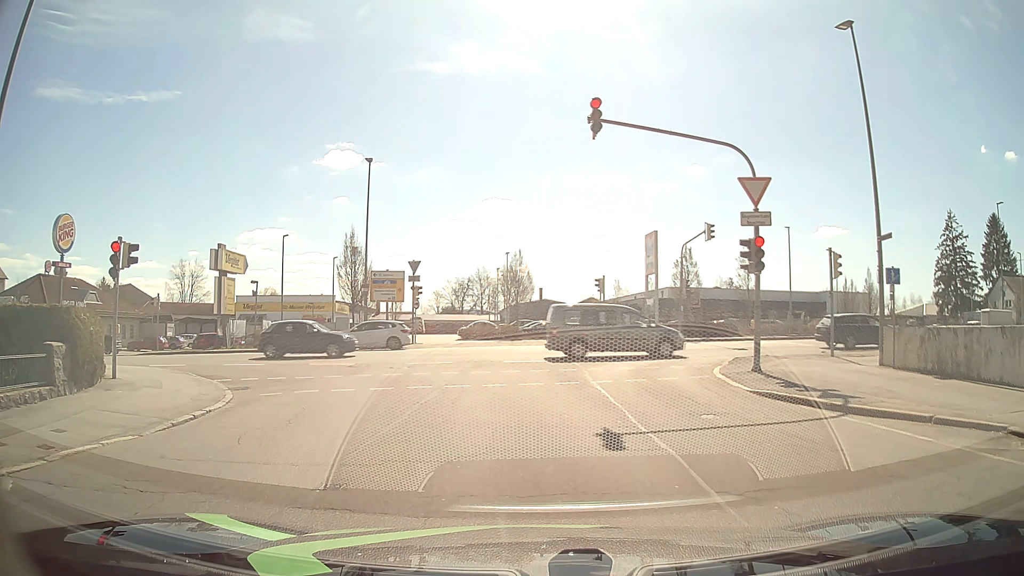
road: residential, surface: asphalt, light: Day
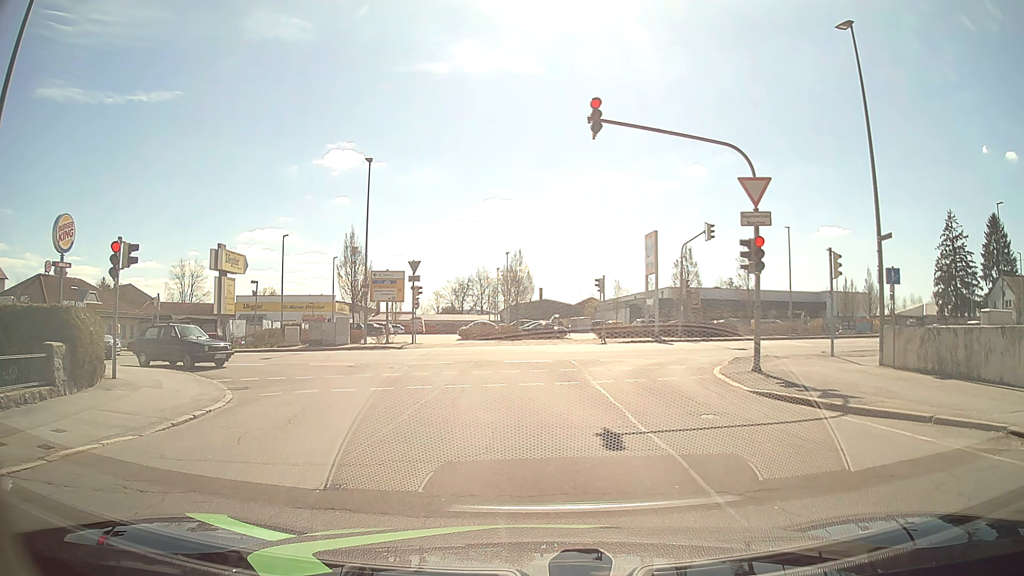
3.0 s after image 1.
(0.0, 0.0) m; 0°
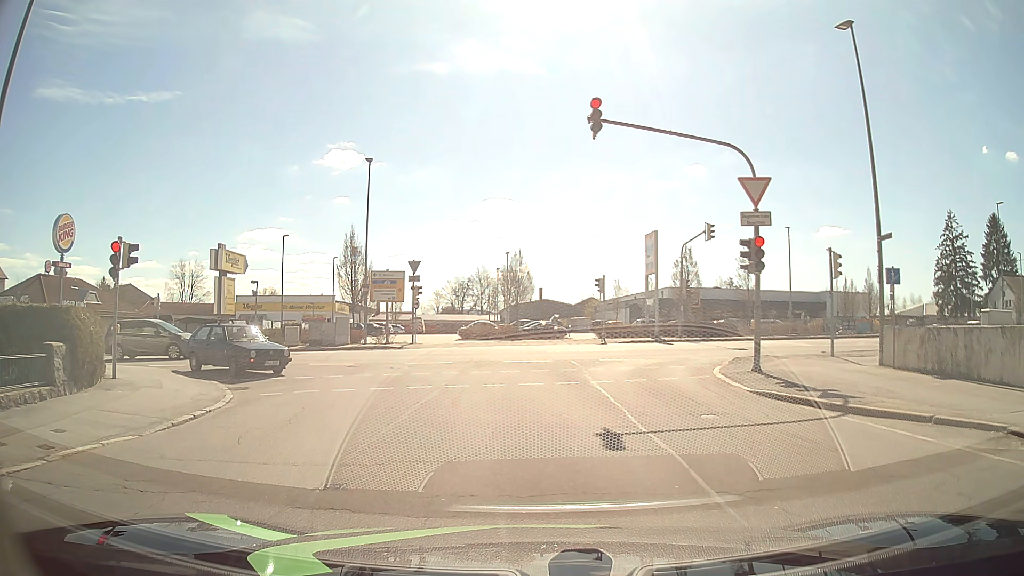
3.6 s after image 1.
(0.0, 0.0) m; 0°
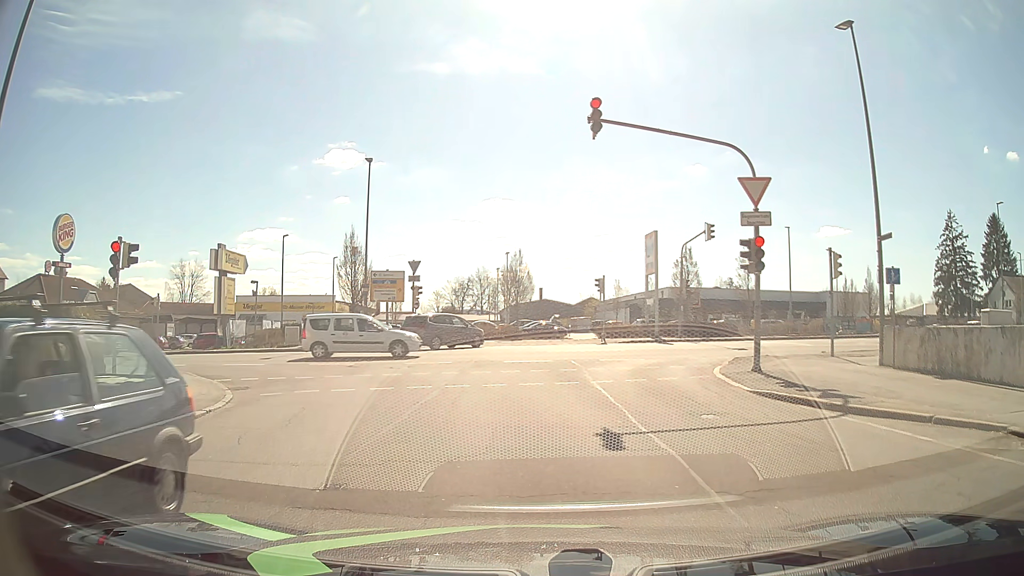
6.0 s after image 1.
(0.0, 0.0) m; 0°
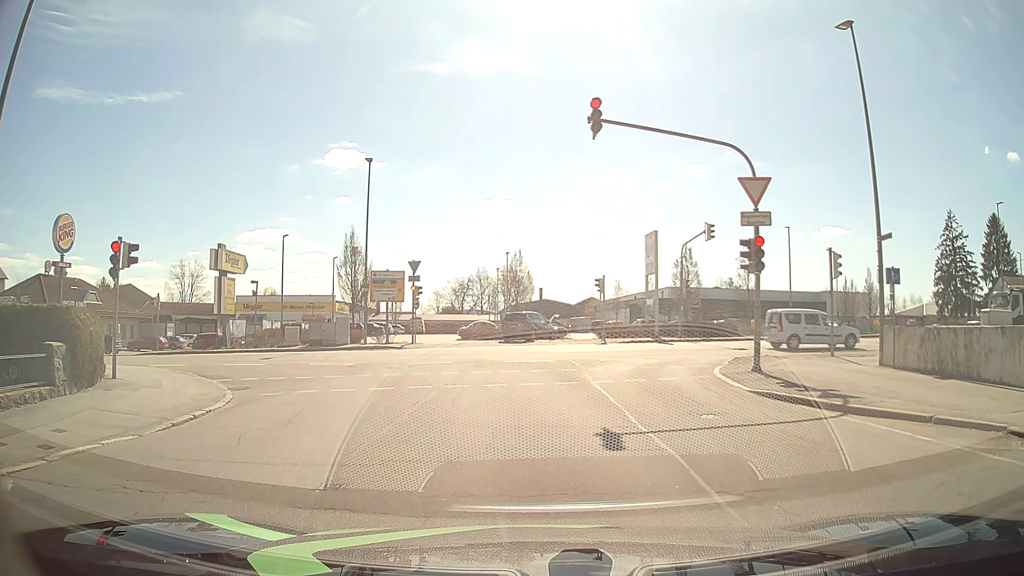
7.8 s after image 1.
(0.0, 0.0) m; 0°
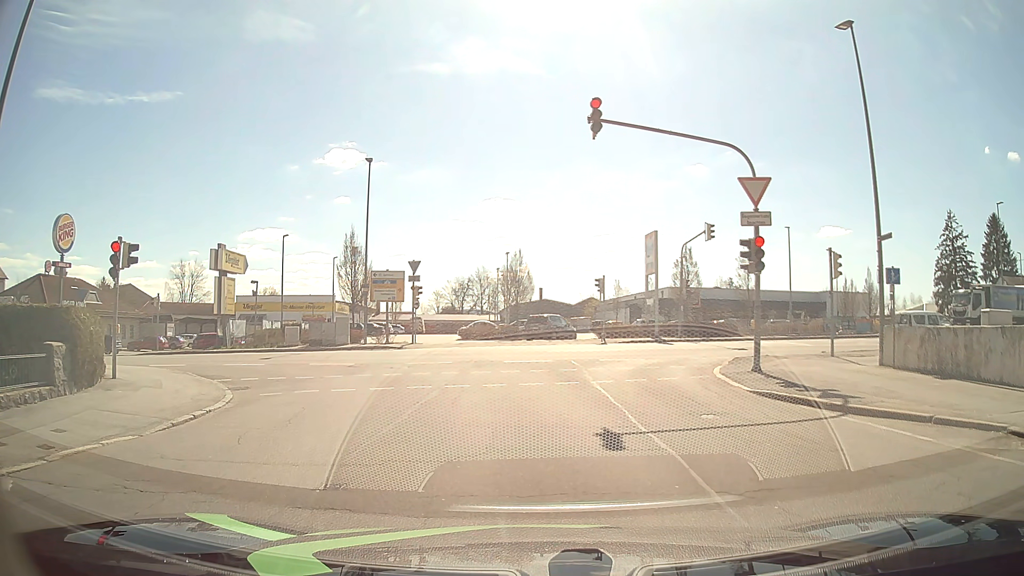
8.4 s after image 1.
(0.0, 0.0) m; 0°
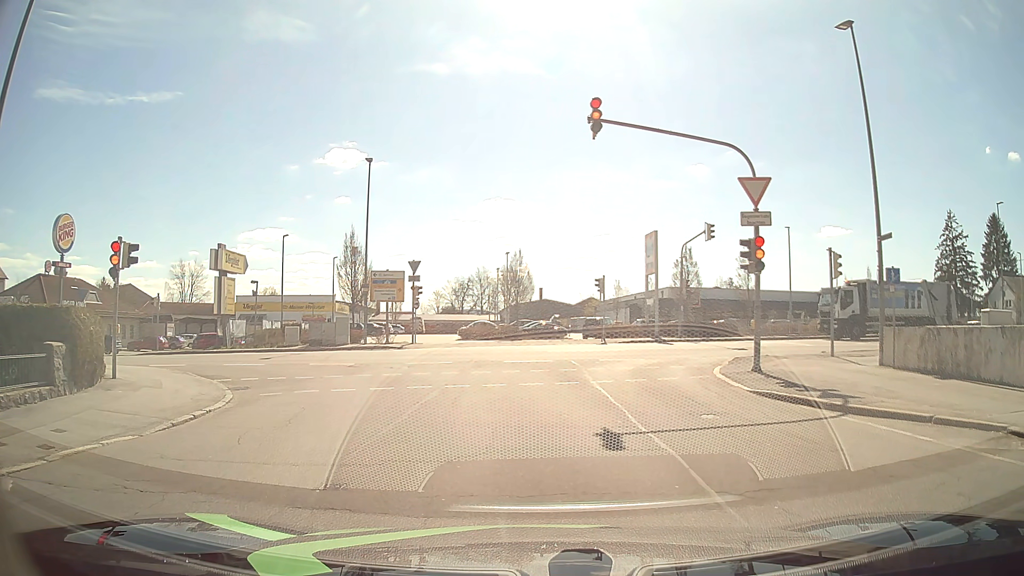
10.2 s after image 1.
(0.0, 0.0) m; 0°
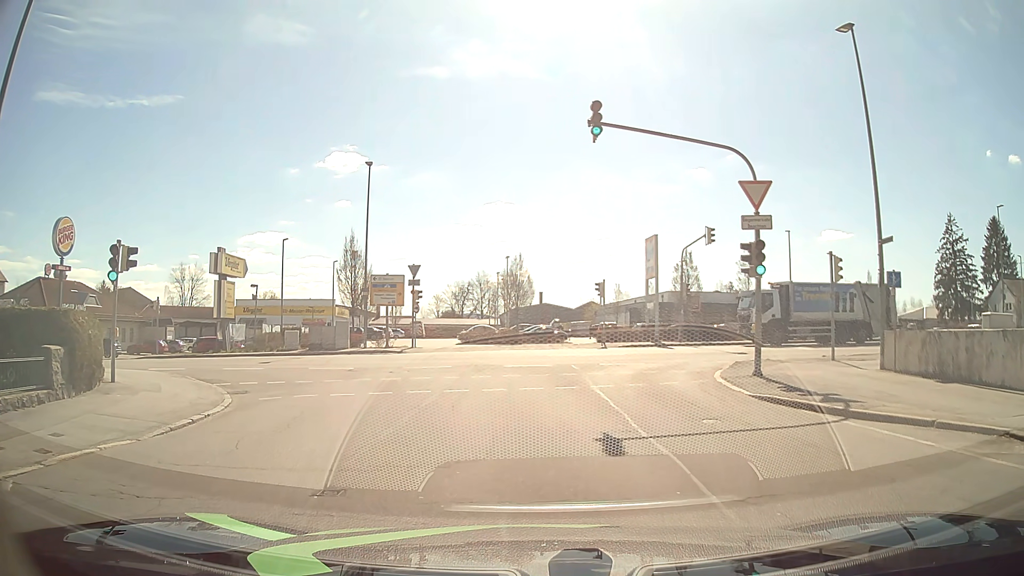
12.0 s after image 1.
(0.0, +0.1) m; 0°
(0, +10) (-1, +20) (-7, +28) (-16, +32) (-26, +33) (-36, +32) (-46, +31) (-56, +30) (-65, +29) (-75, +28) m
